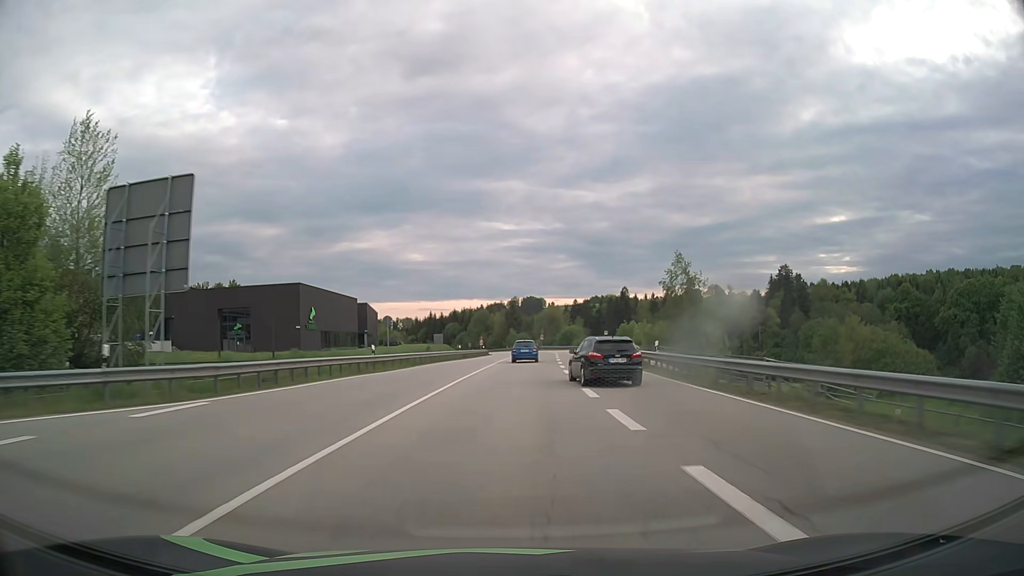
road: primary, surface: asphalt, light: Day
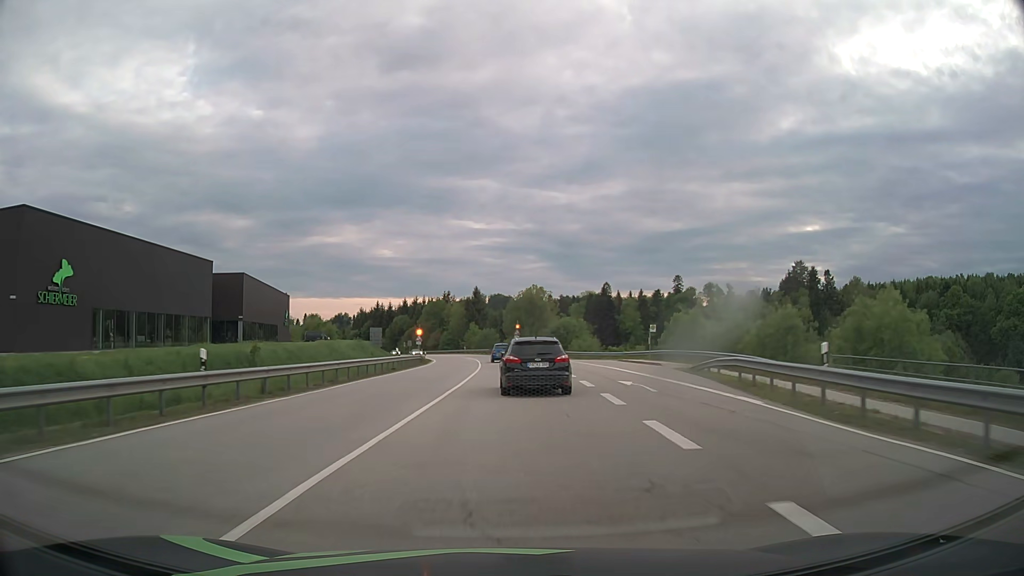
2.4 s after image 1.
(+1.8, +49.2) m; +3°
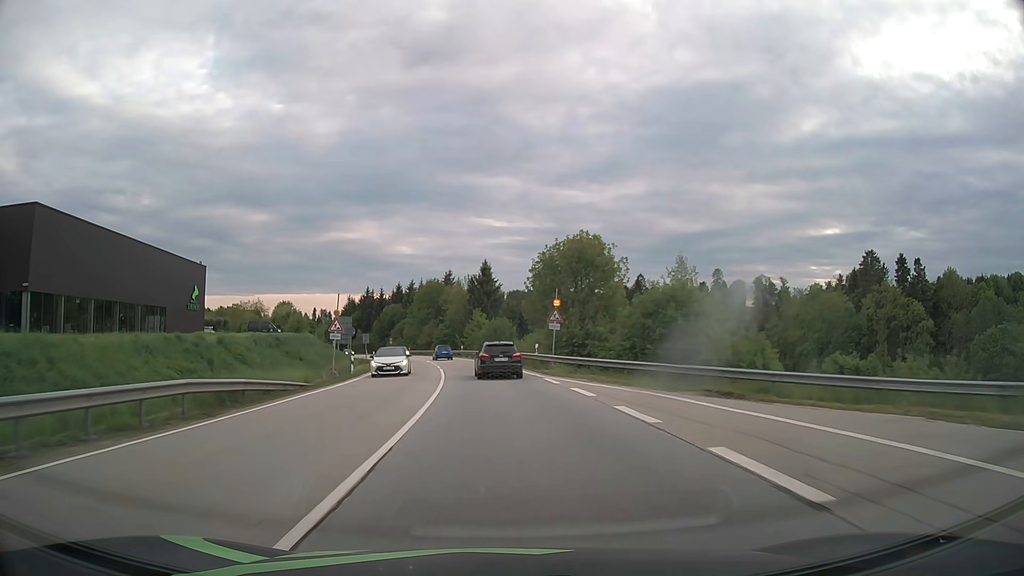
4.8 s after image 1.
(-0.1, +44.9) m; -1°
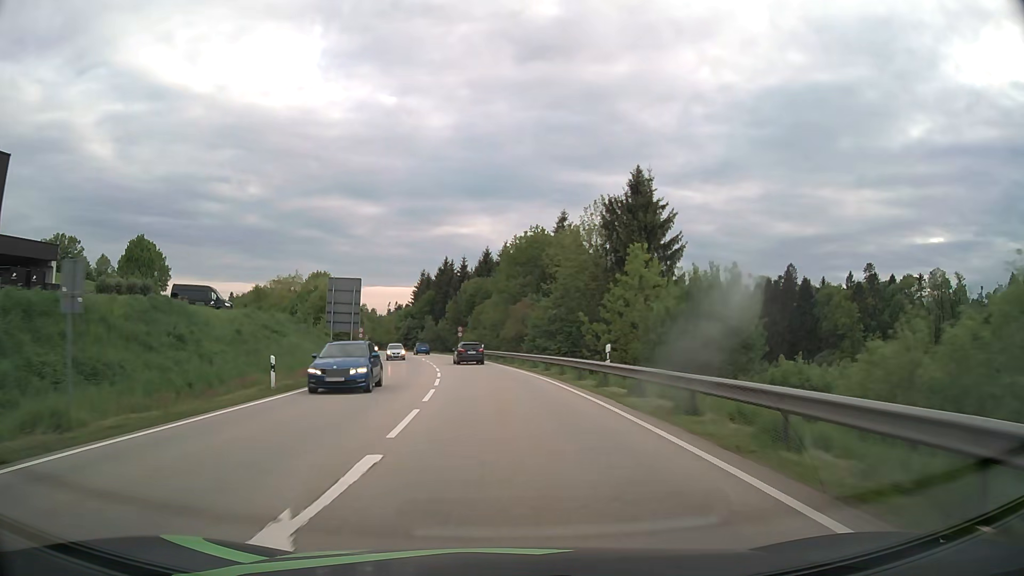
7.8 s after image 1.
(-4.6, +56.6) m; -9°
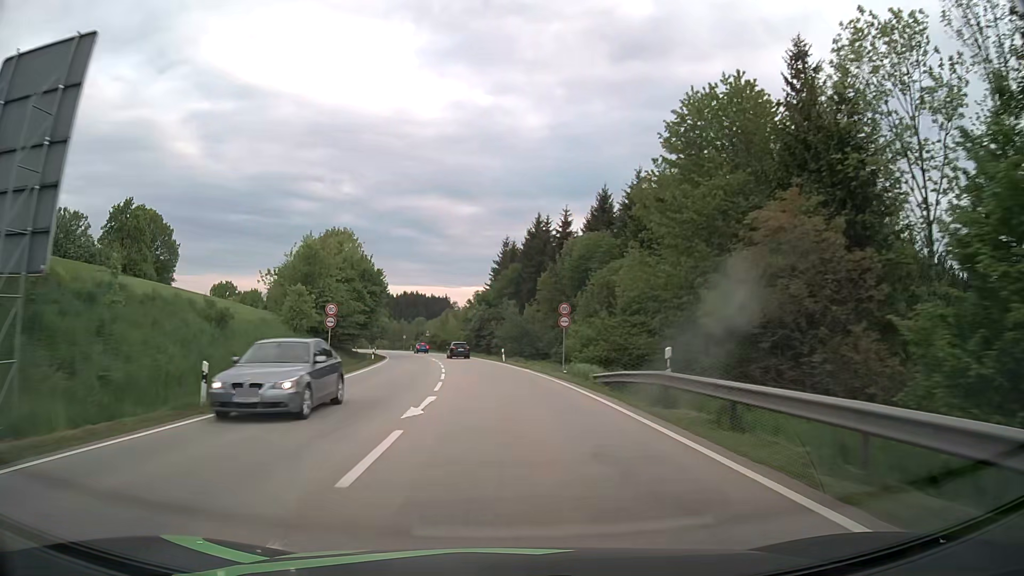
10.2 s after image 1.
(-3.5, +45.4) m; -9°
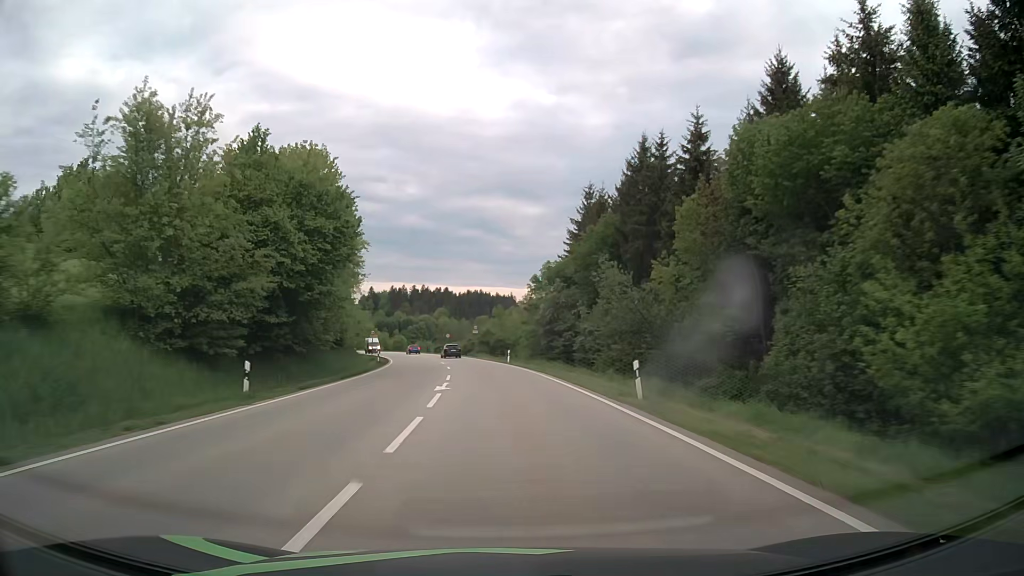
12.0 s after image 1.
(-1.5, +34.7) m; -5°
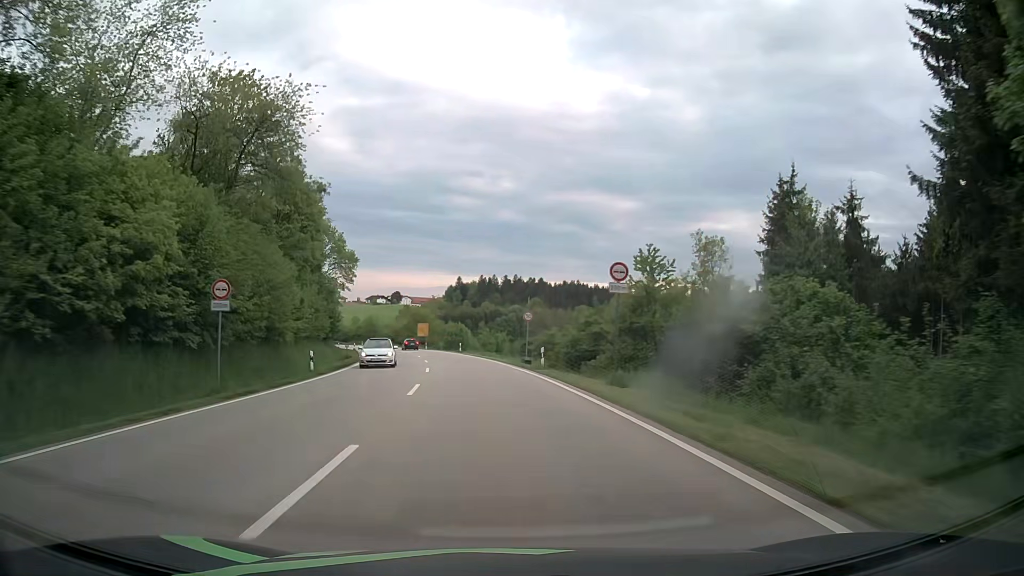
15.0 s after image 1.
(-4.0, +57.5) m; -8°
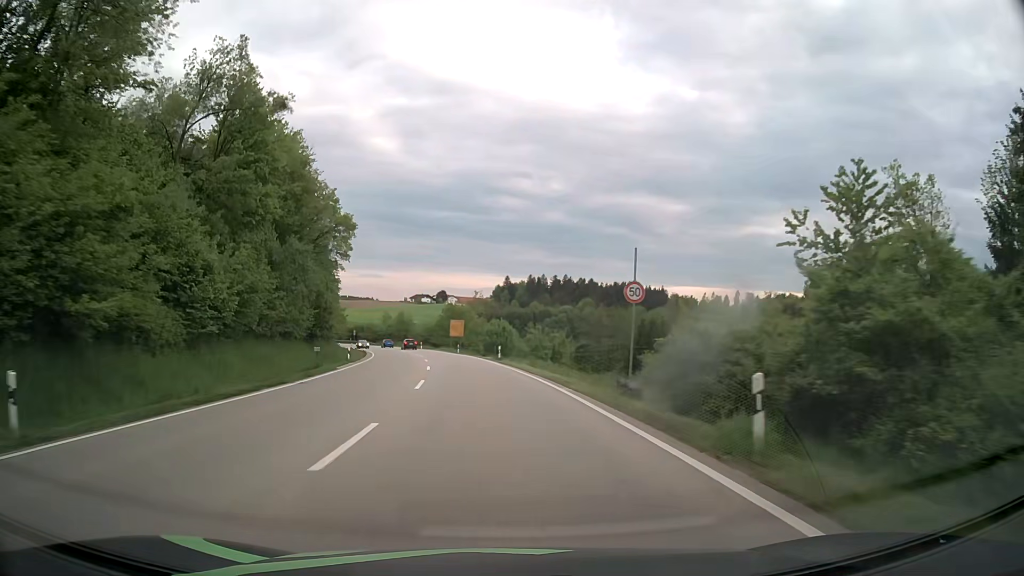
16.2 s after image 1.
(-0.9, +21.3) m; -5°
(0, +10) (0, +20) (-1, +30) (-2, +40) (-3, +50) (-5, +60) (-7, +70) (-9, +79) (-11, +89) (-14, +99) m
